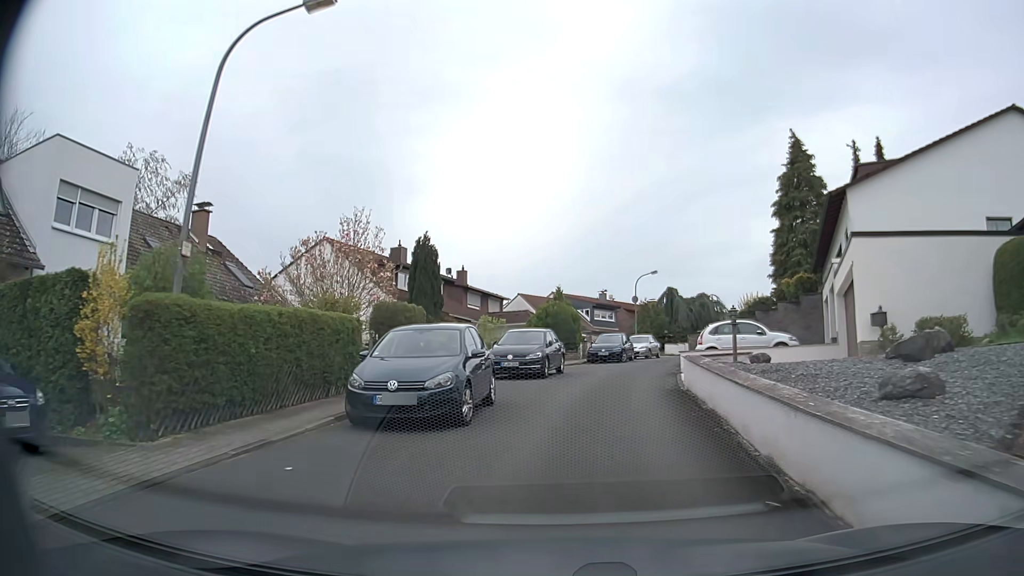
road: residential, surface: asphalt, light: Day
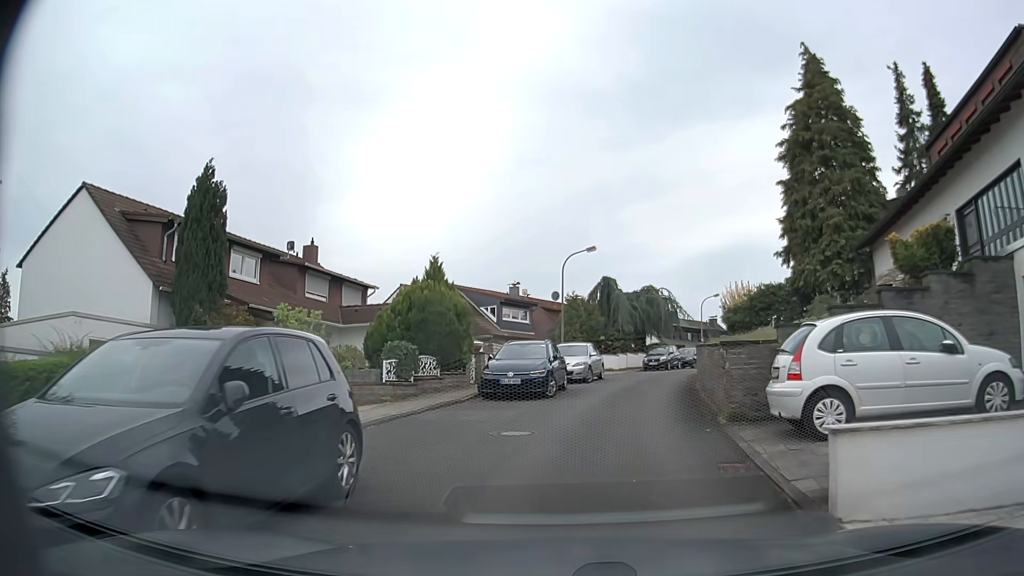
(+0.9, +16.3) m; +7°
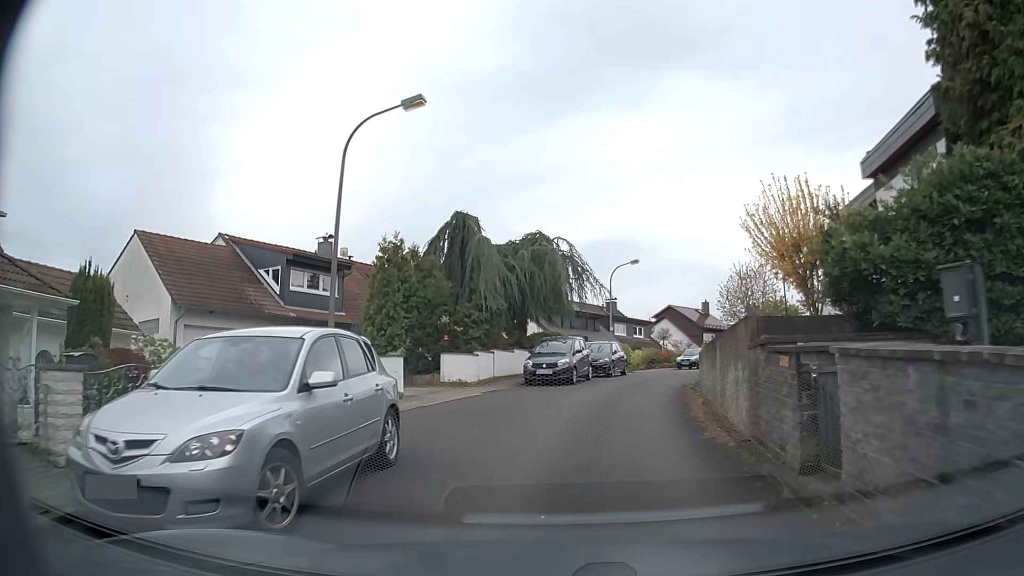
(+1.8, +19.7) m; +11°
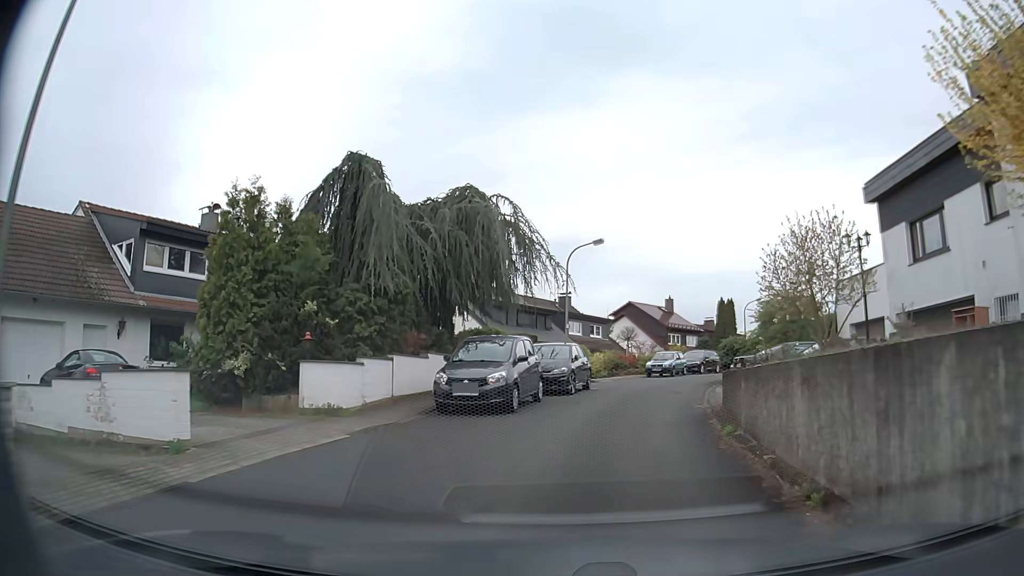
(+0.2, +8.1) m; +4°
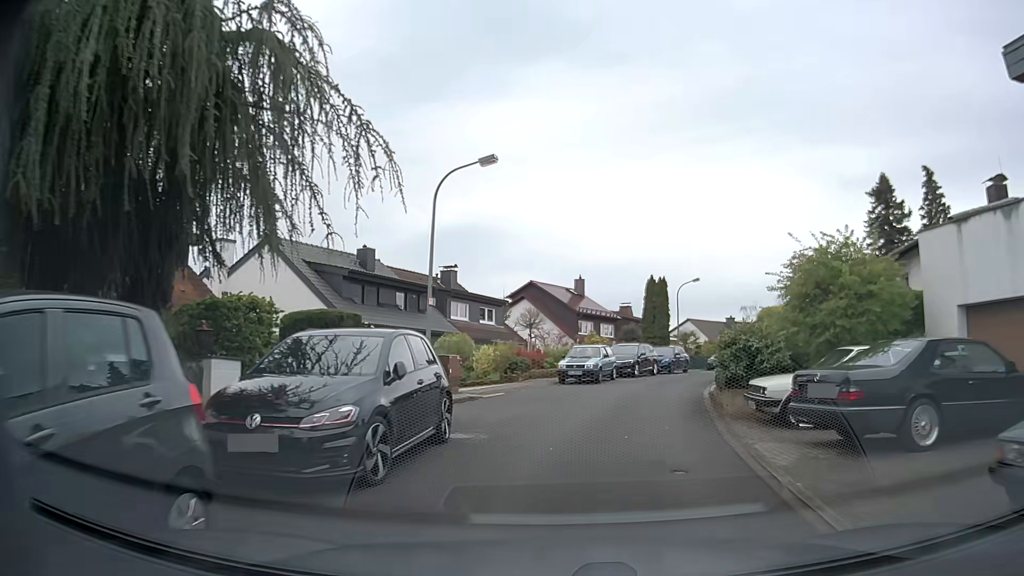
(+0.8, +12.4) m; +8°
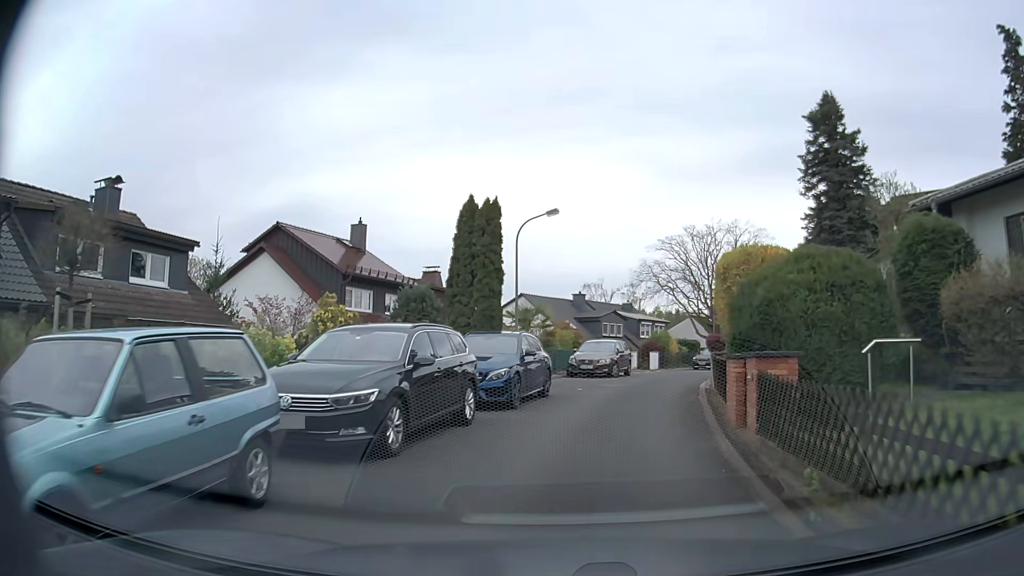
(+2.9, +21.1) m; +16°
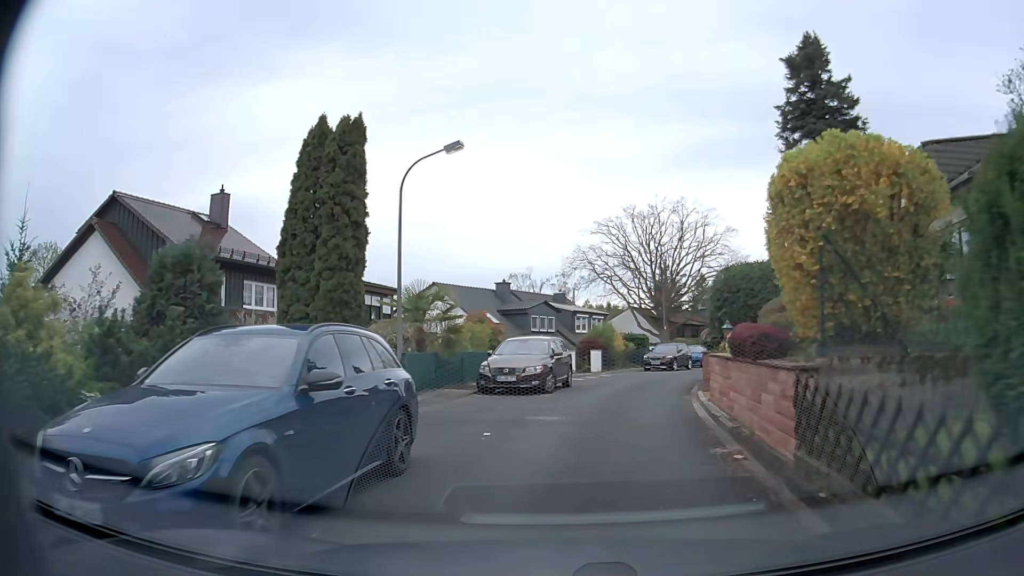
(+0.4, +8.7) m; +6°
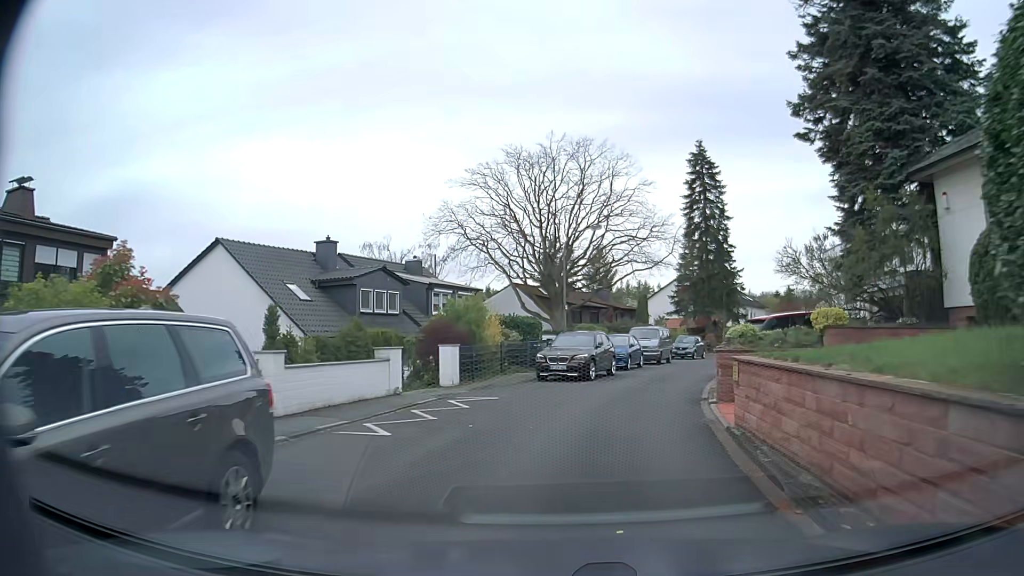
(+1.3, +16.0) m; +9°
(+1, +10) (+3, +20) (+6, +29) (+9, +39) (+14, +48) (+18, +56) (+23, +65) (+28, +74) (+34, +82) (+39, +91) m
